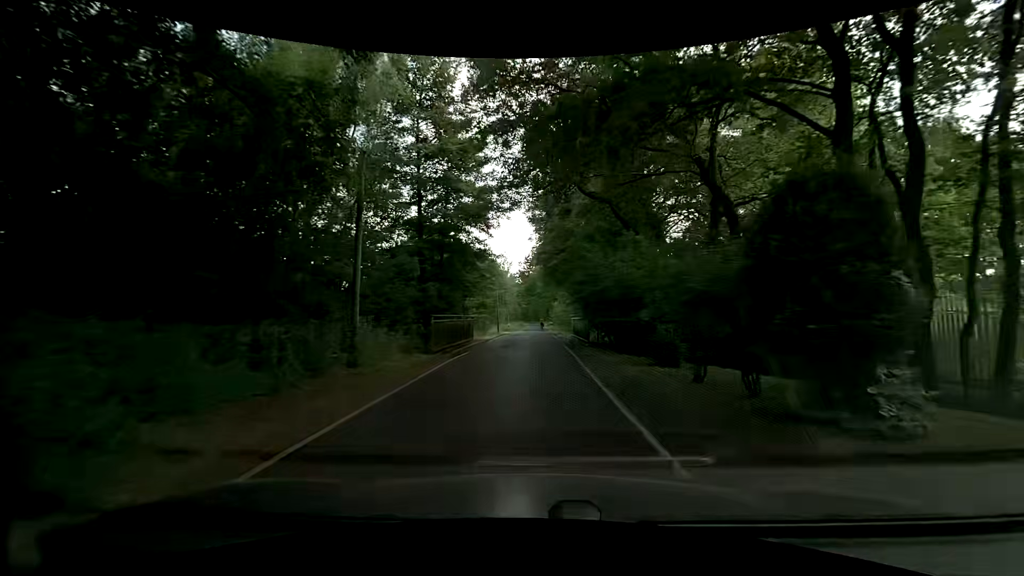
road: unclassified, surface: asphalt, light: Day
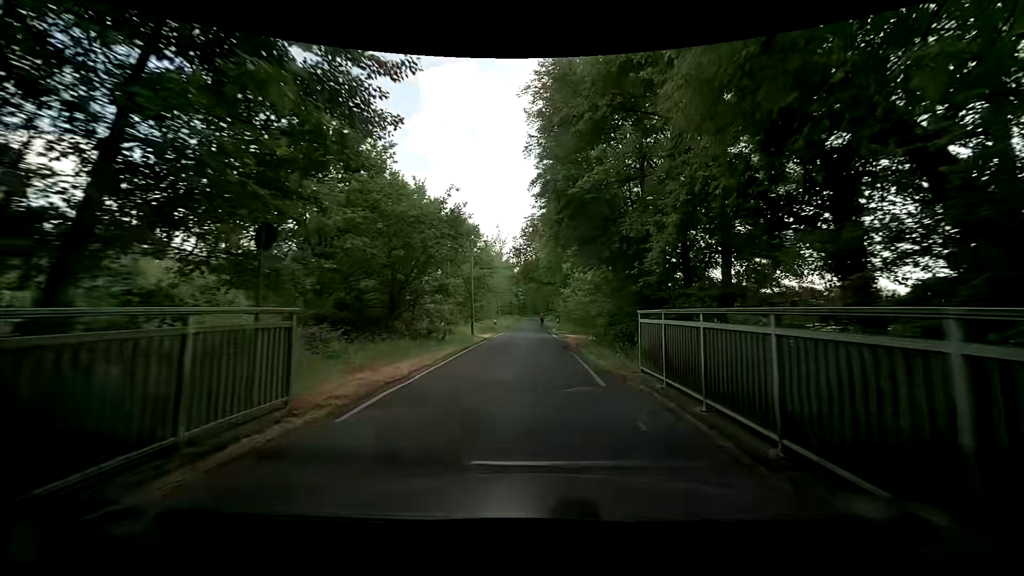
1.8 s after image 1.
(0.0, +20.0) m; +1°
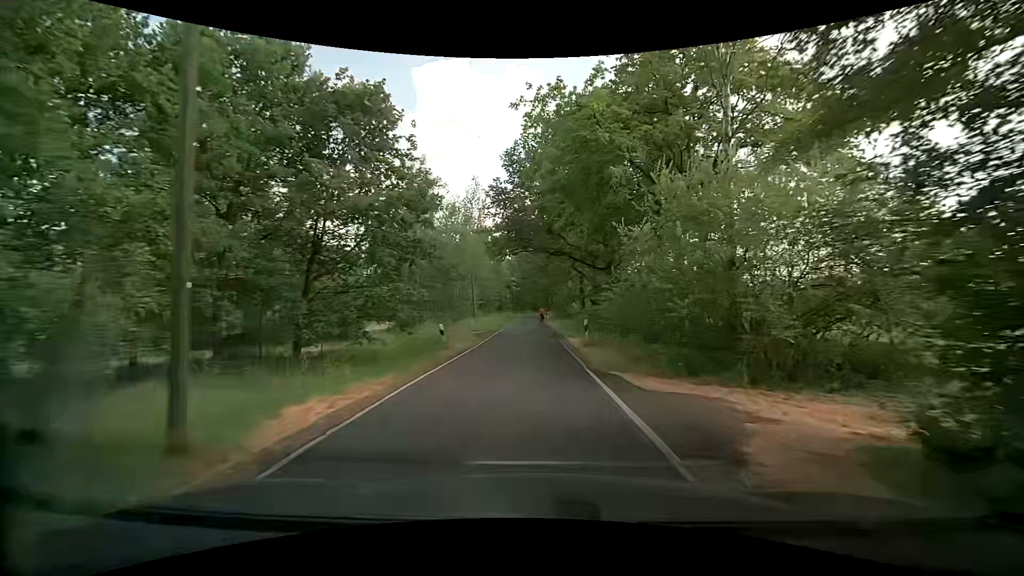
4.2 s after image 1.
(-0.2, +25.0) m; -1°
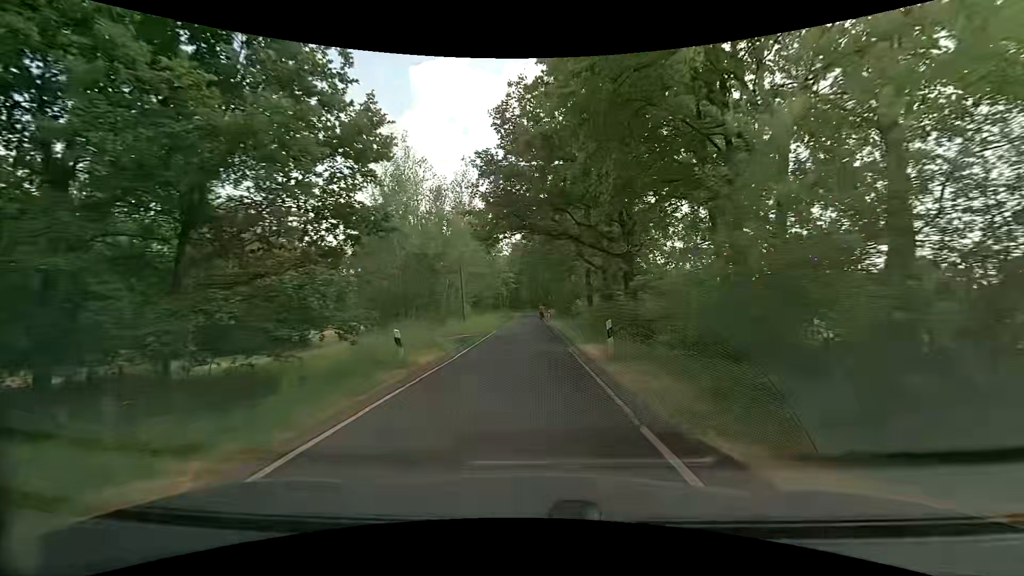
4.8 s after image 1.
(+0.1, +6.1) m; +1°
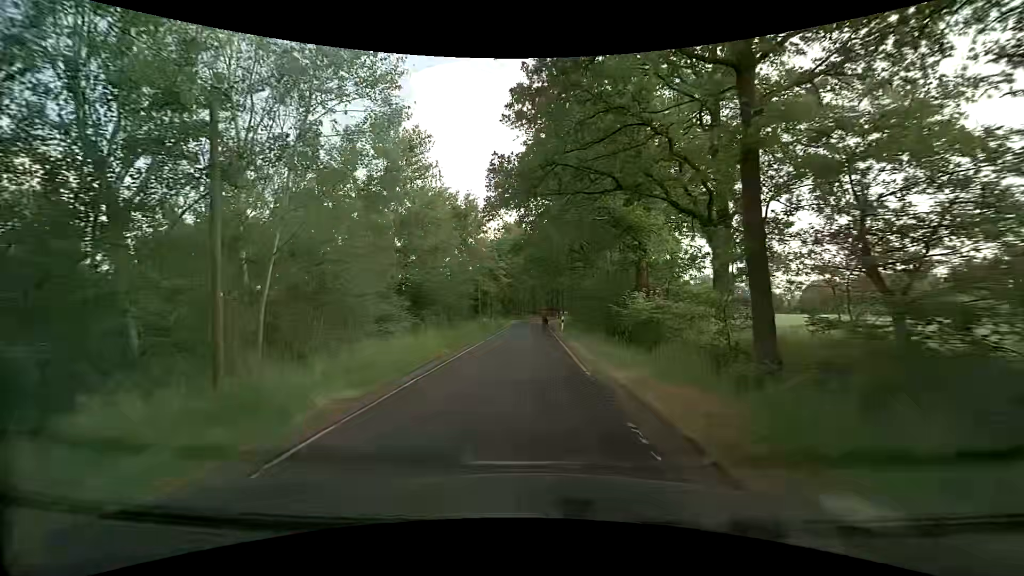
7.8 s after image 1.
(+0.2, +28.5) m; 0°
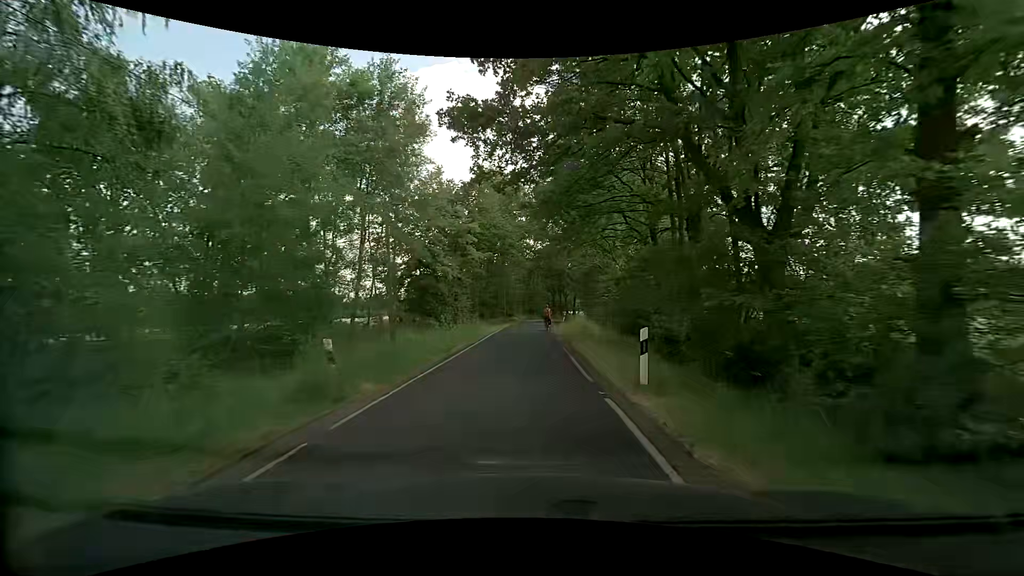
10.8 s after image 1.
(0.0, +27.2) m; +1°
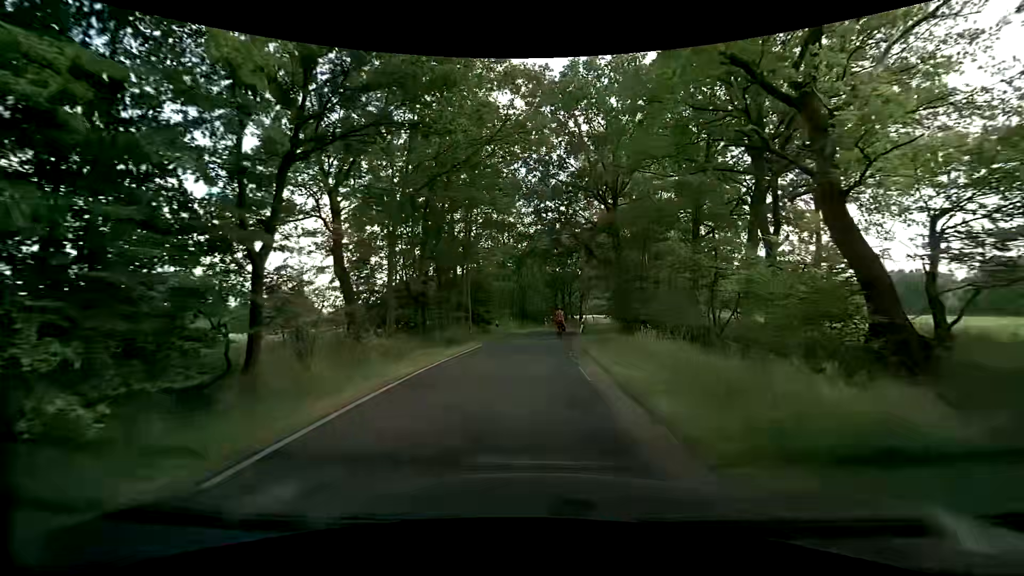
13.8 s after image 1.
(0.0, +26.5) m; 0°
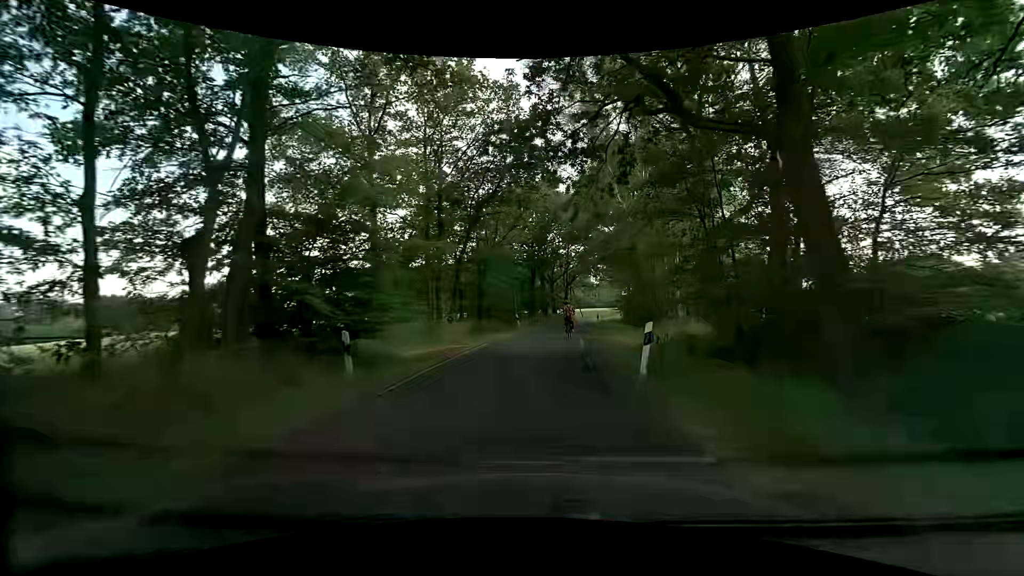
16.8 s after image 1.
(+0.6, +23.6) m; +2°
